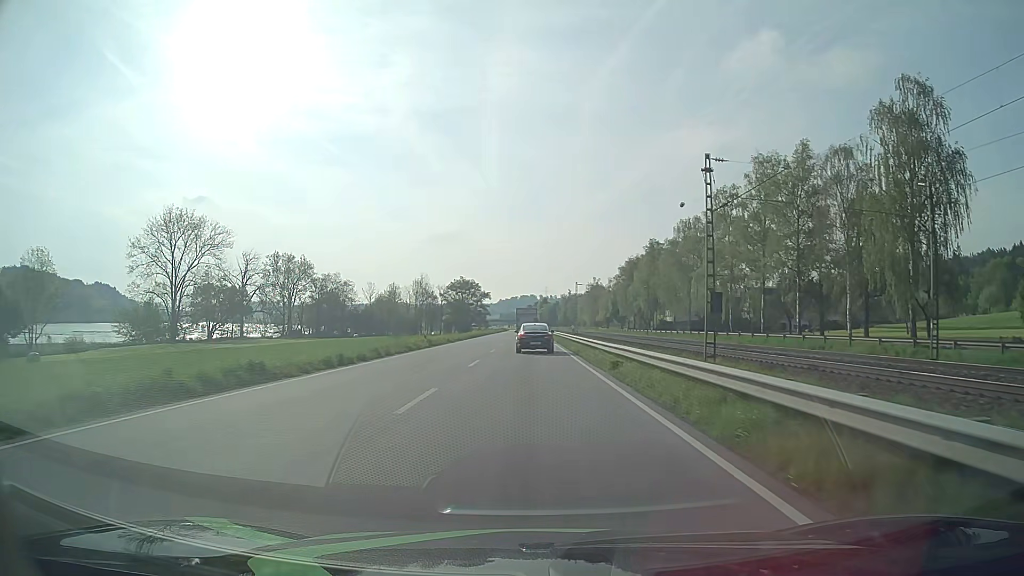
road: primary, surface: asphalt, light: Day
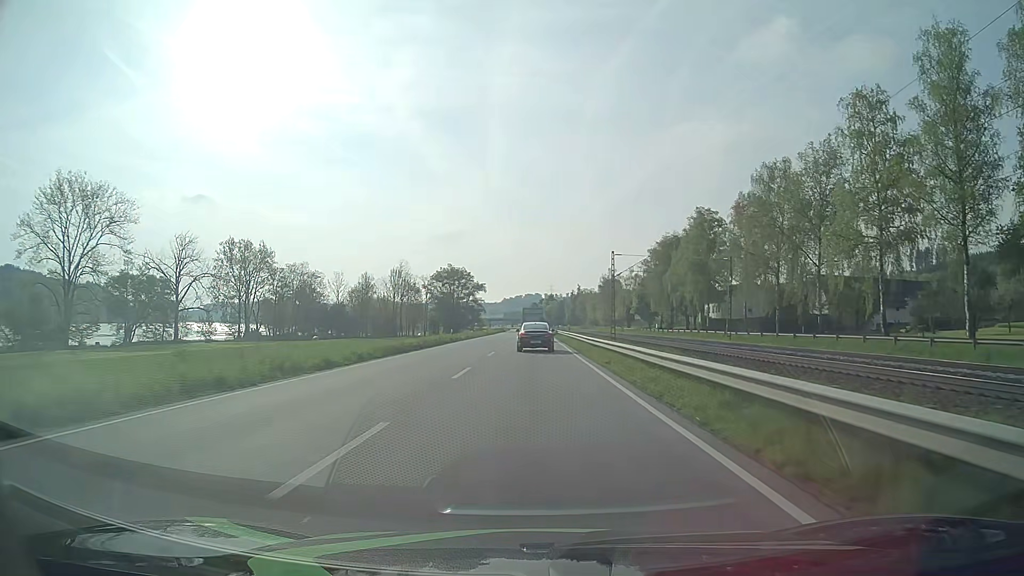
(-0.2, +41.6) m; -1°
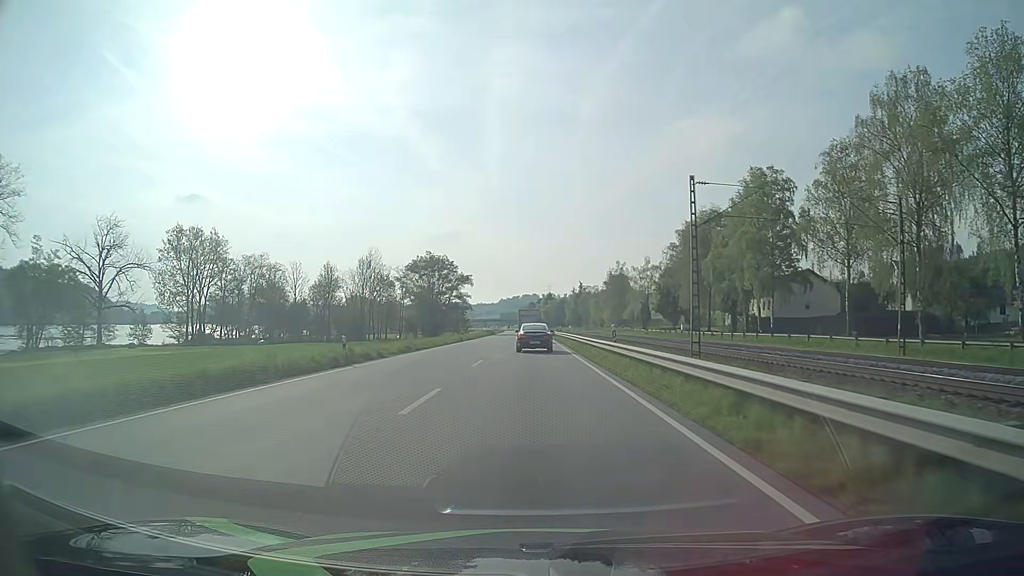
(+0.1, +31.3) m; 0°
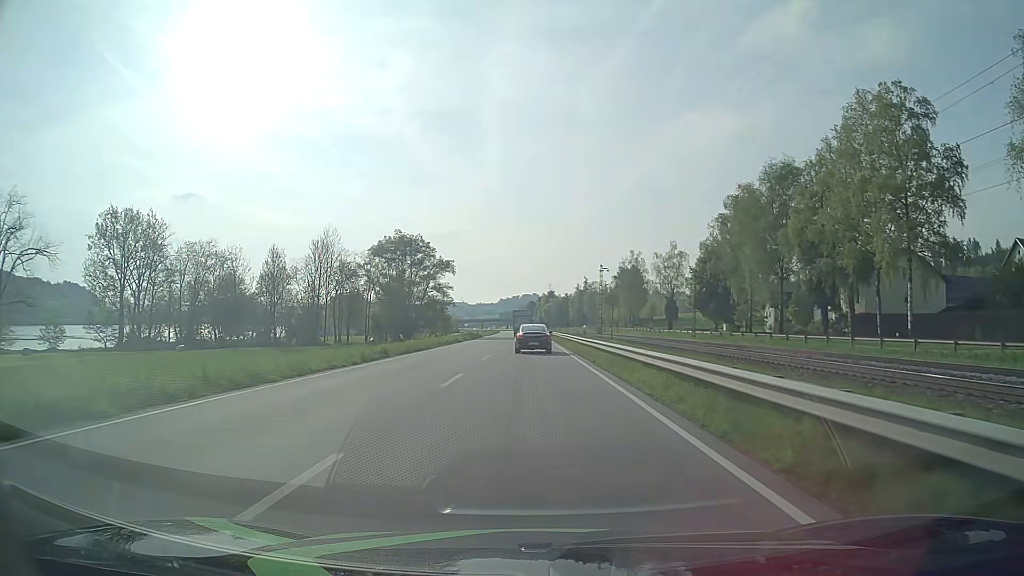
(+0.1, +31.5) m; 0°
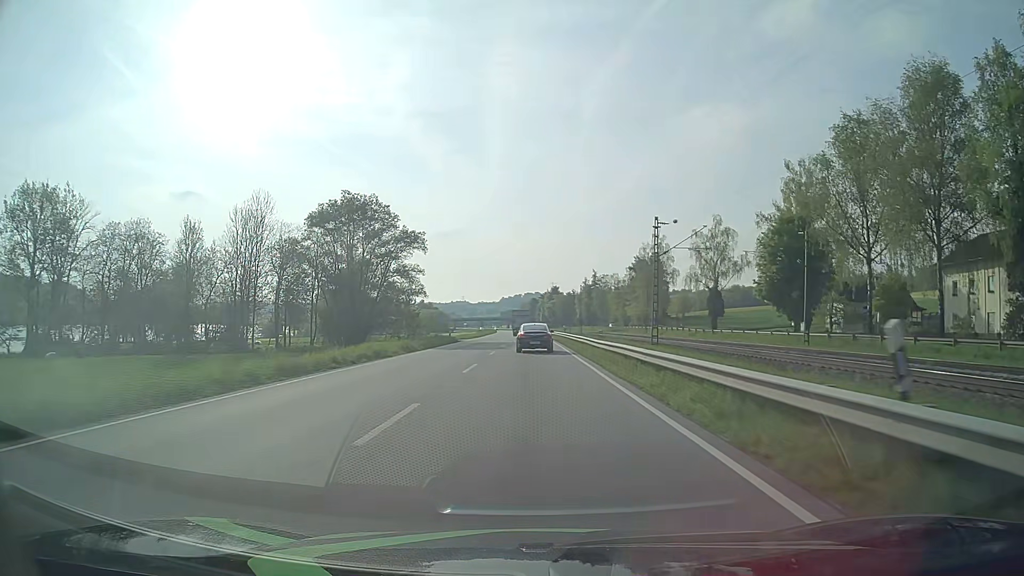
(-0.1, +31.7) m; 0°
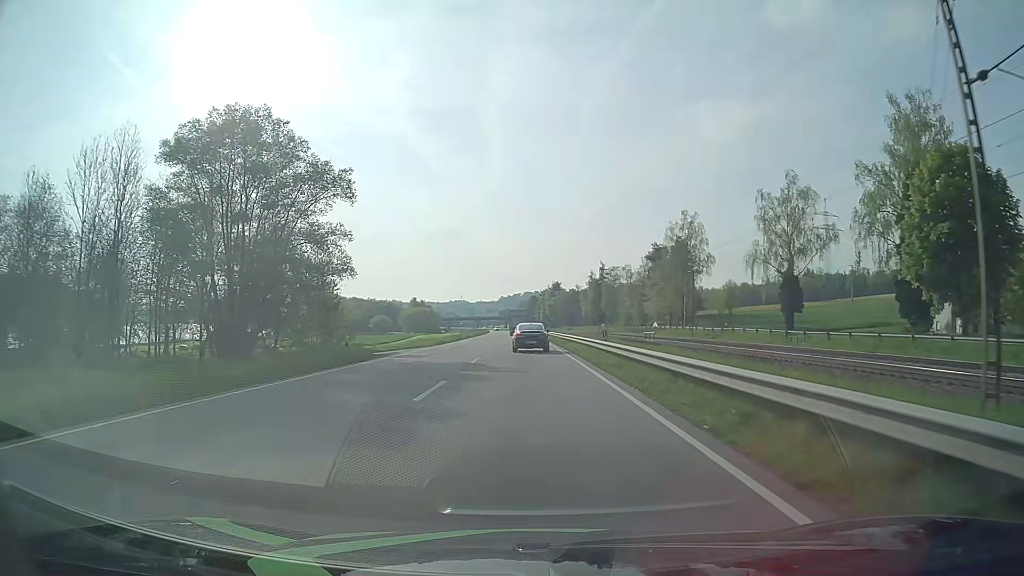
(+0.1, +31.9) m; 0°
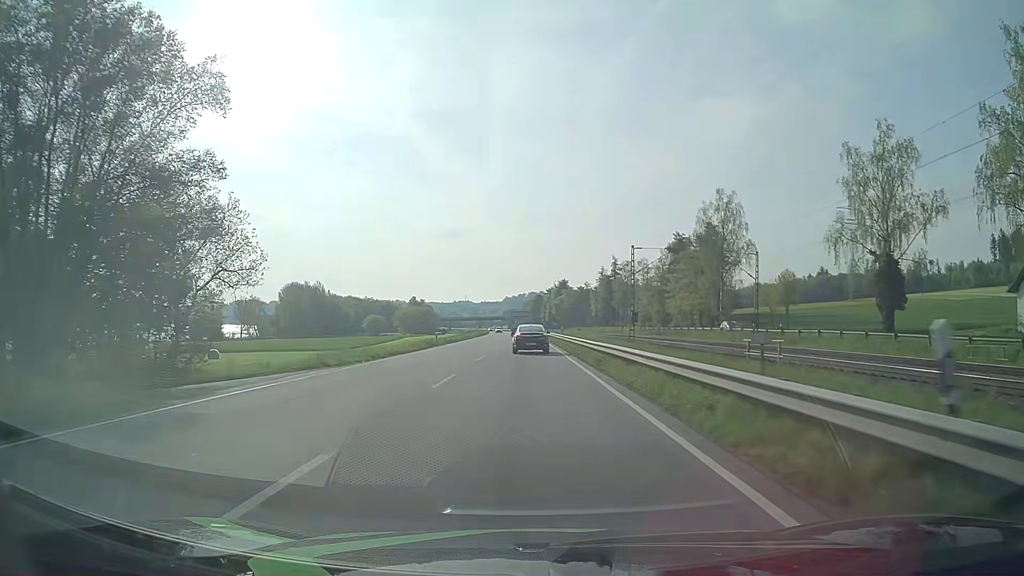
(0.0, +21.4) m; 0°
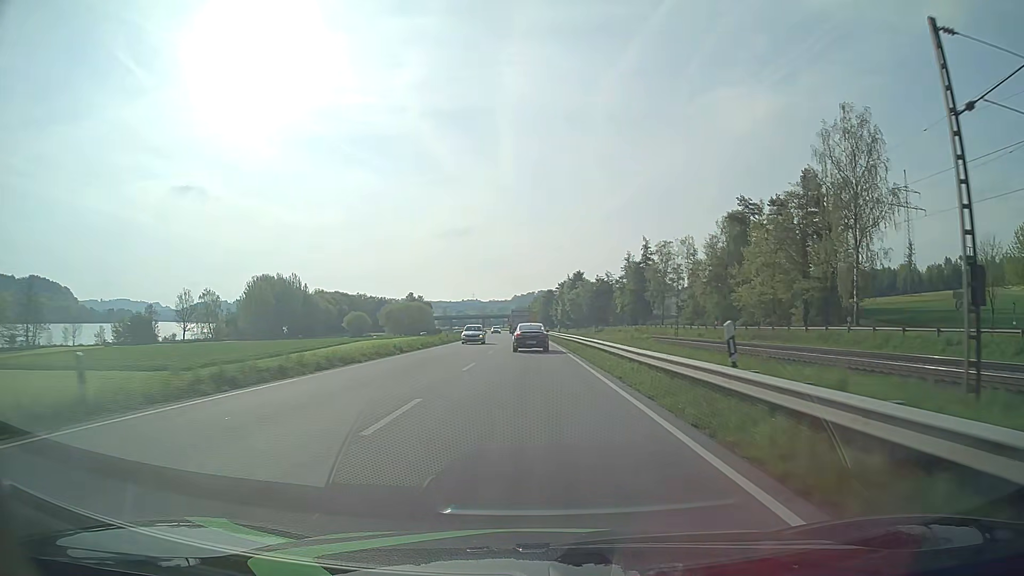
(-0.3, +43.1) m; -1°
(0, +10) (0, +20) (0, +30) (0, +40) (0, +50) (0, +60) (-1, +70) (-1, +80) (-1, +90) (-2, +100) m
